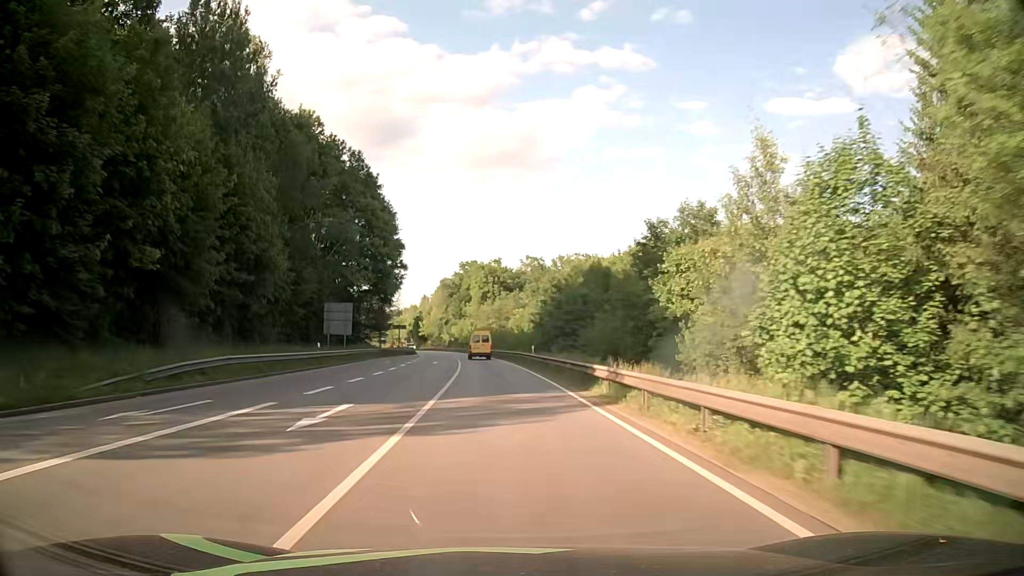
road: primary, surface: asphalt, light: Day
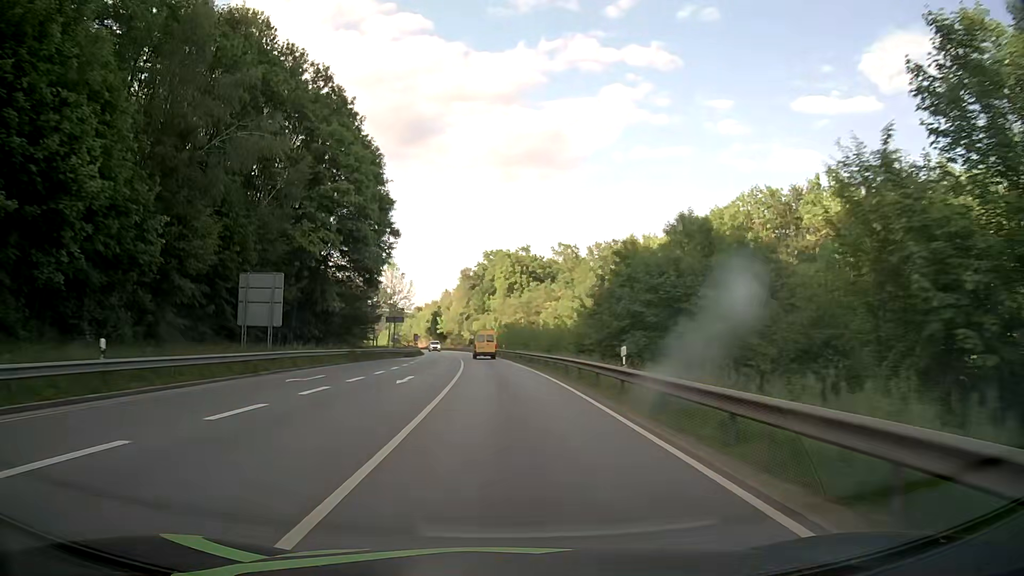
(-0.5, +25.2) m; -2°
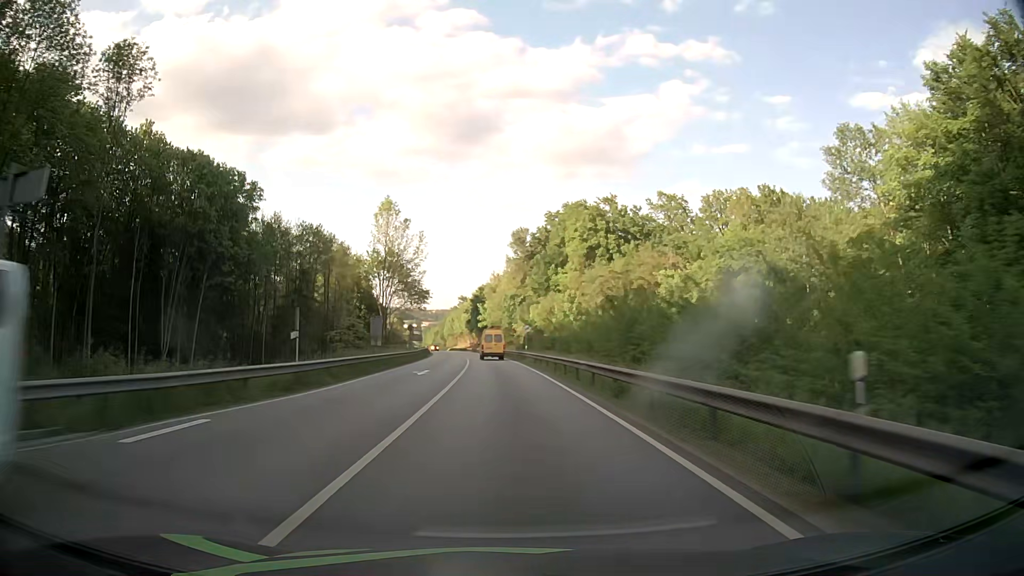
(-2.6, +63.3) m; -5°
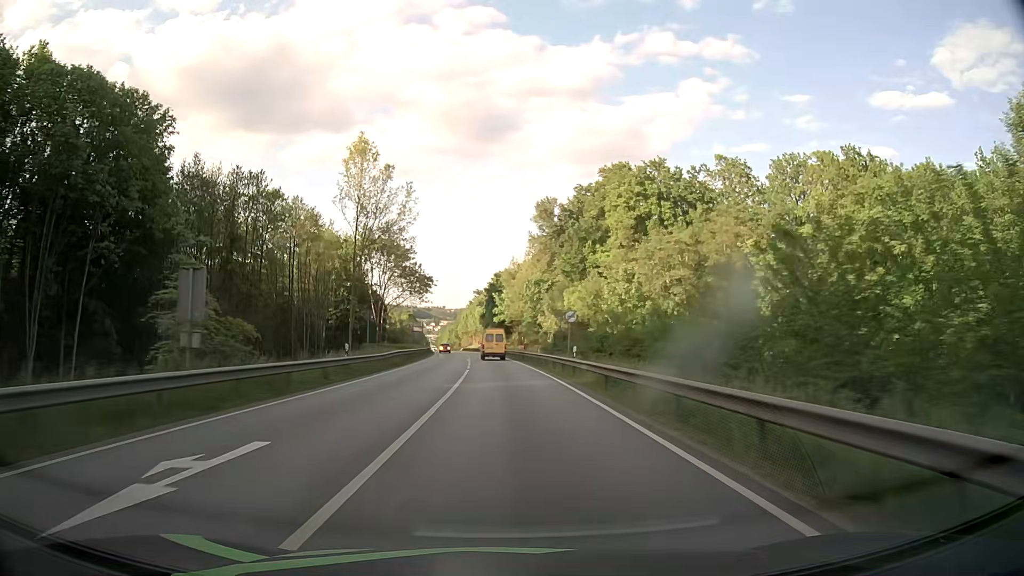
(-0.4, +25.4) m; -2°
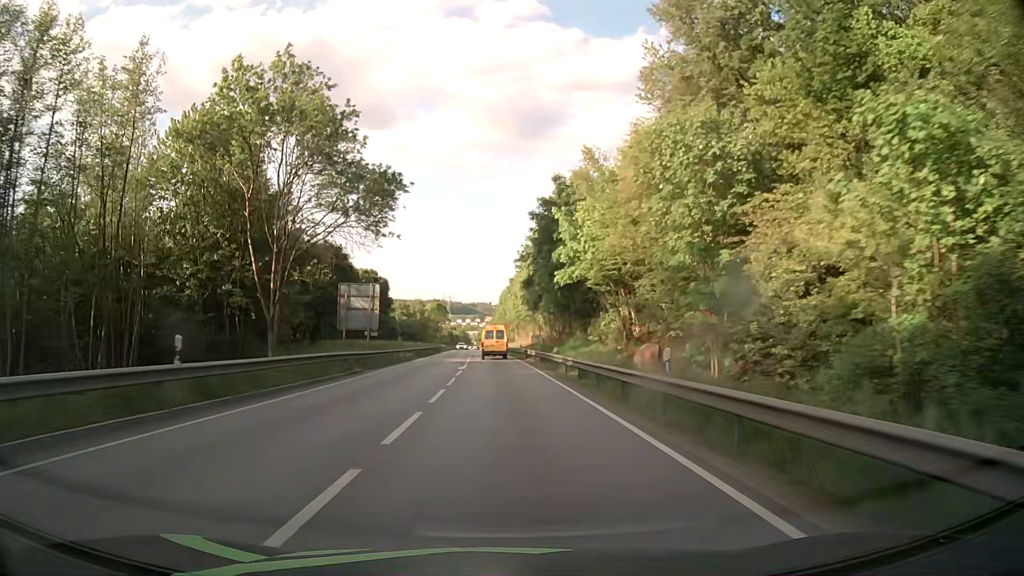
(-2.1, +63.6) m; -4°
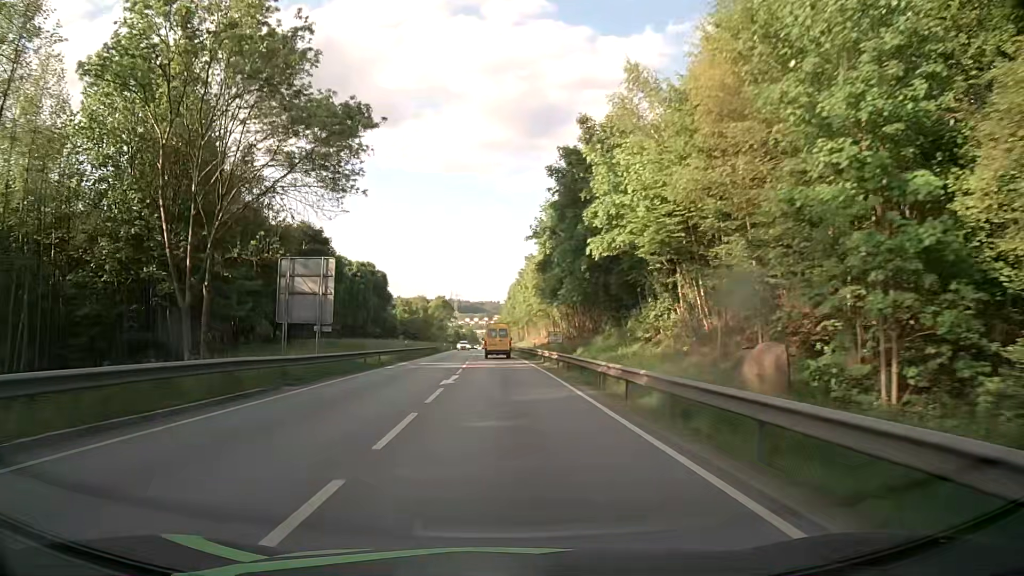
(0.0, +12.7) m; -1°
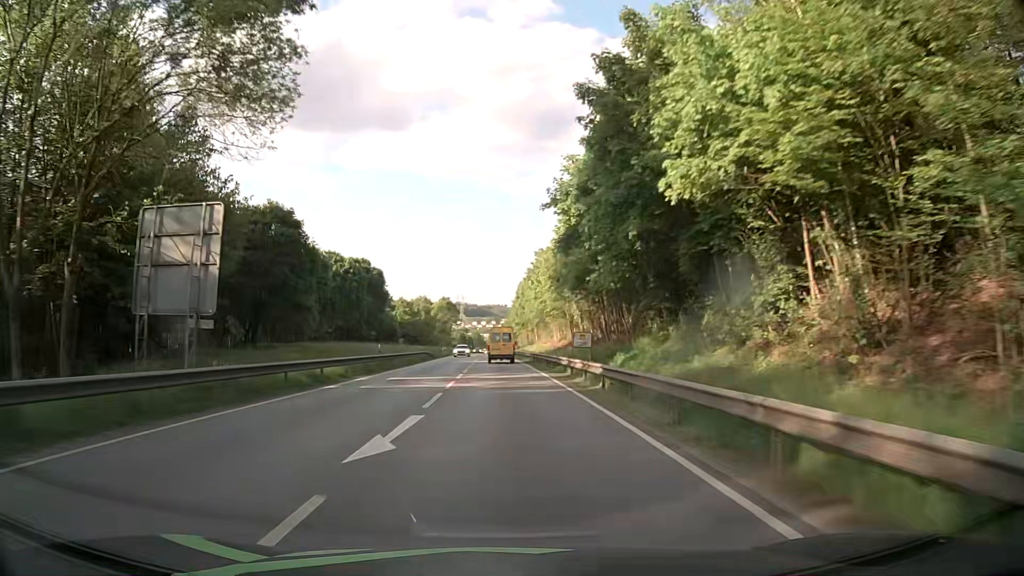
(-0.1, +12.6) m; -1°
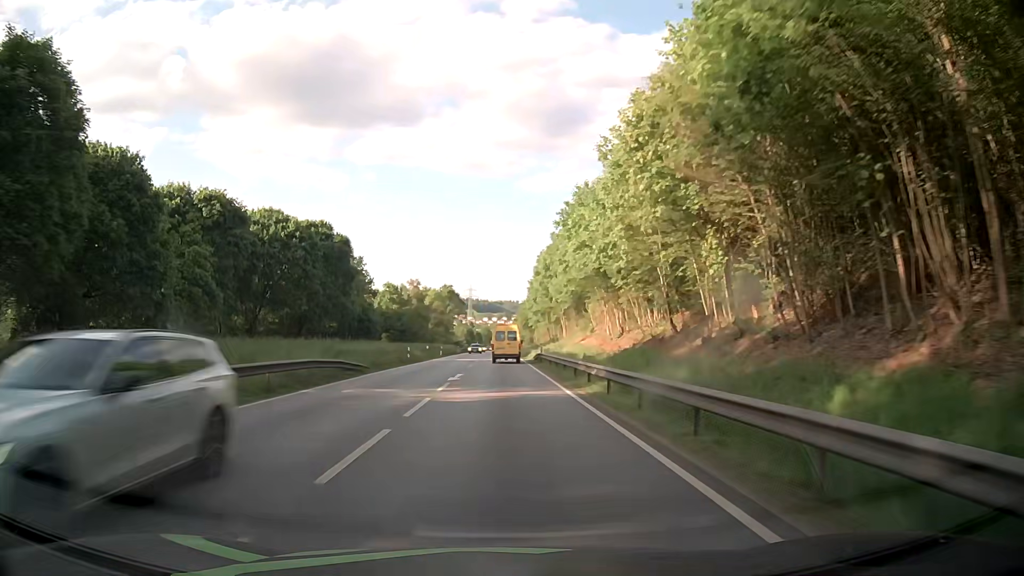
(-0.4, +37.4) m; -1°
(0, +10) (0, +20) (0, +30) (0, +40) (0, +50) (0, +60) (0, +70) (0, +80) (0, +90) (0, +100) m
